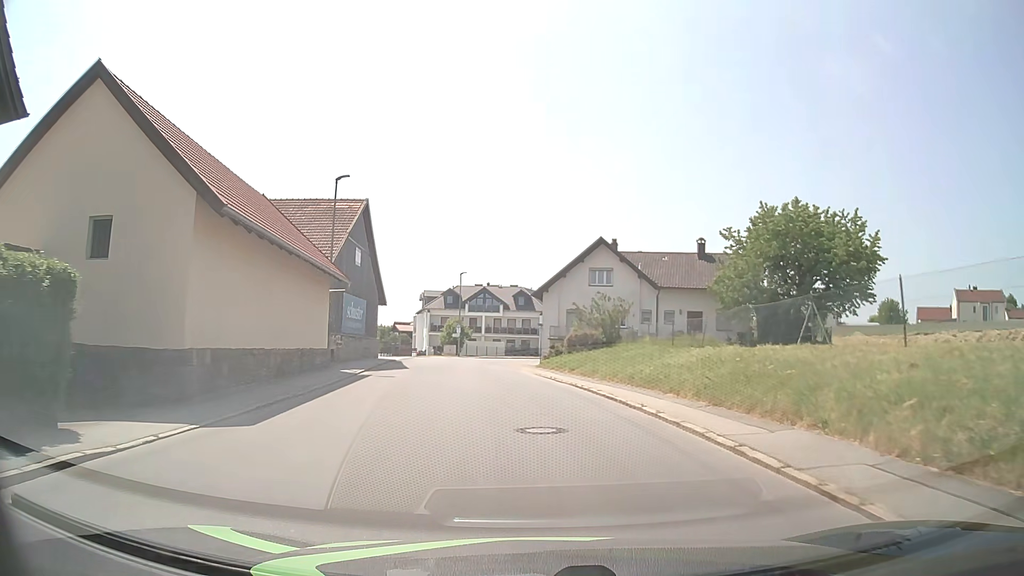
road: tertiary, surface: asphalt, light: Day
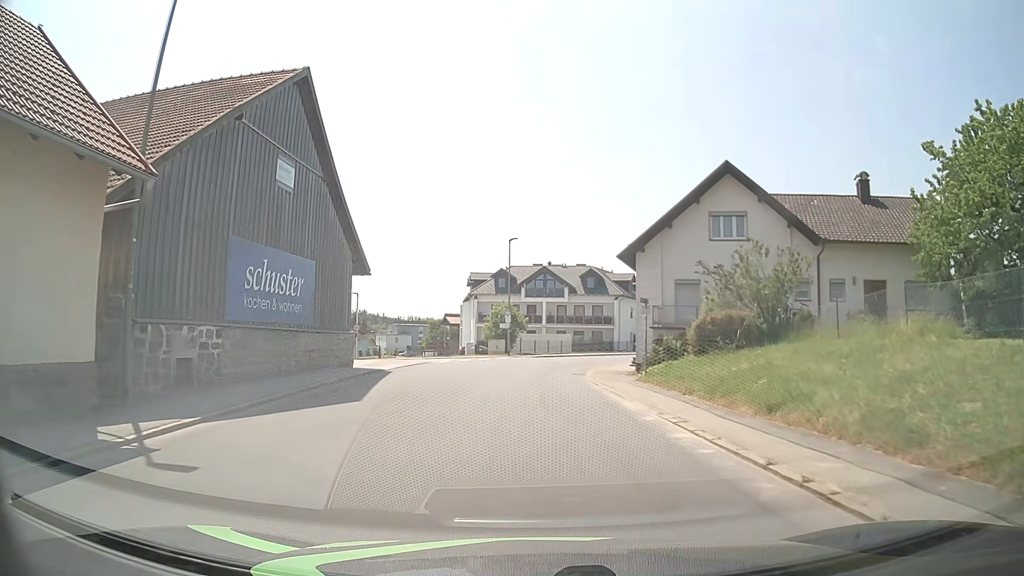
(-0.9, +18.3) m; -5°
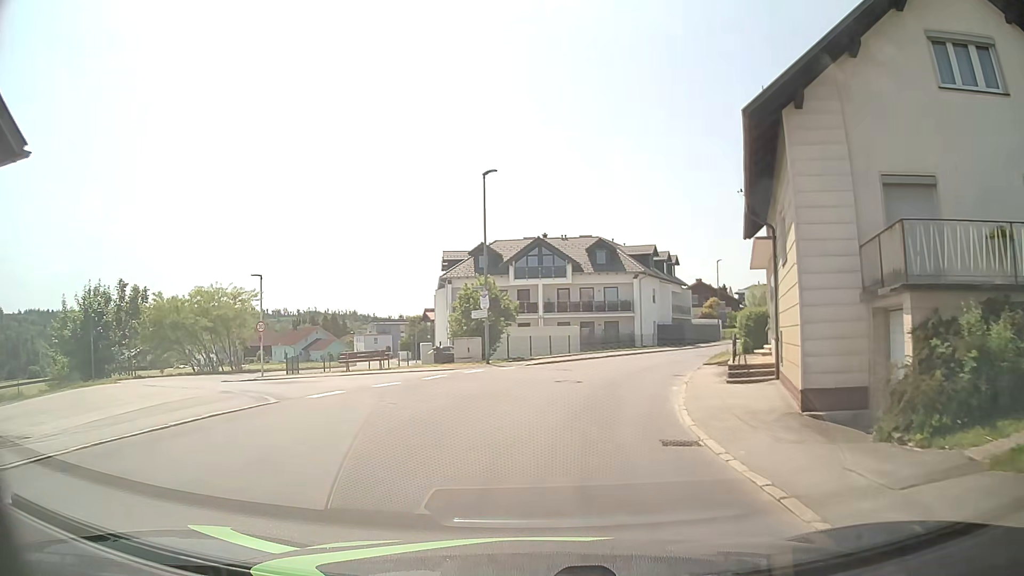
(-0.1, +18.4) m; +1°
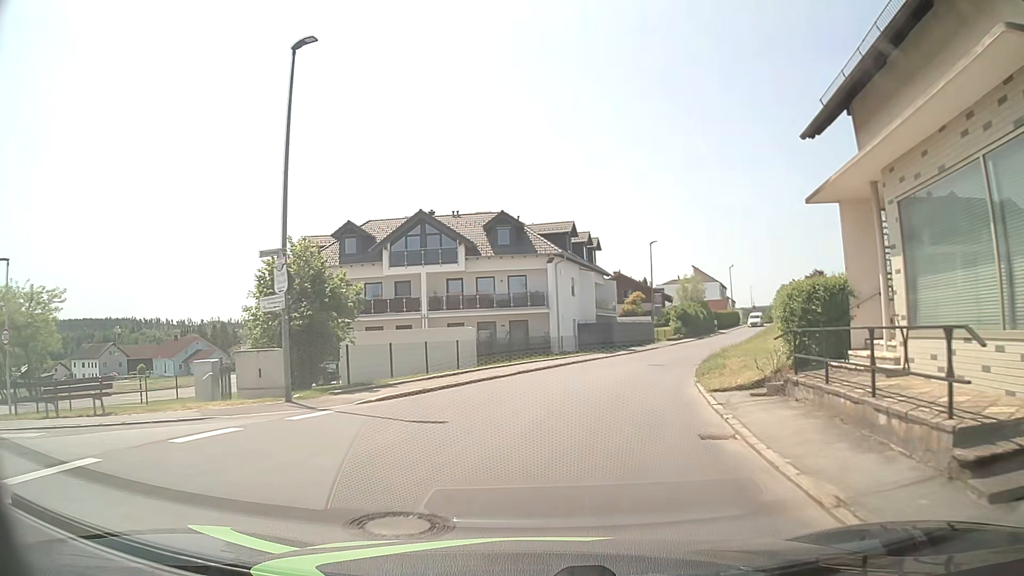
(+0.9, +13.7) m; +8°
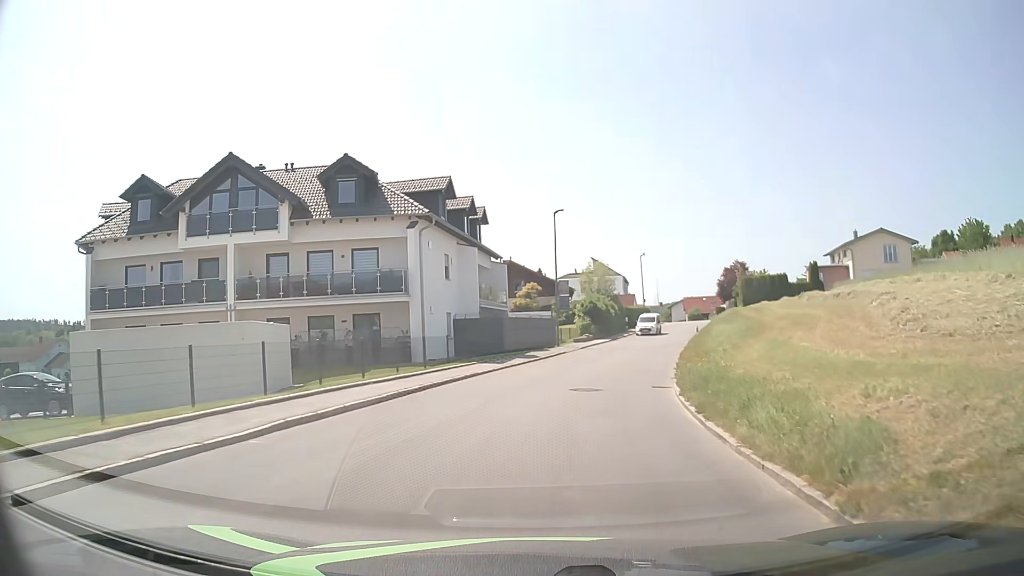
(+1.3, +13.5) m; +10°
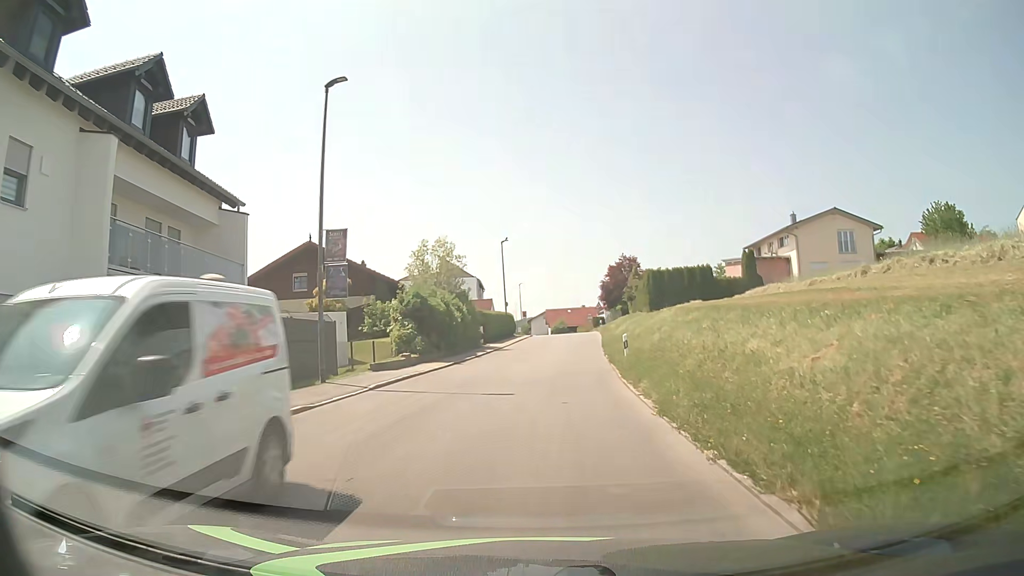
(+2.5, +22.5) m; +12°
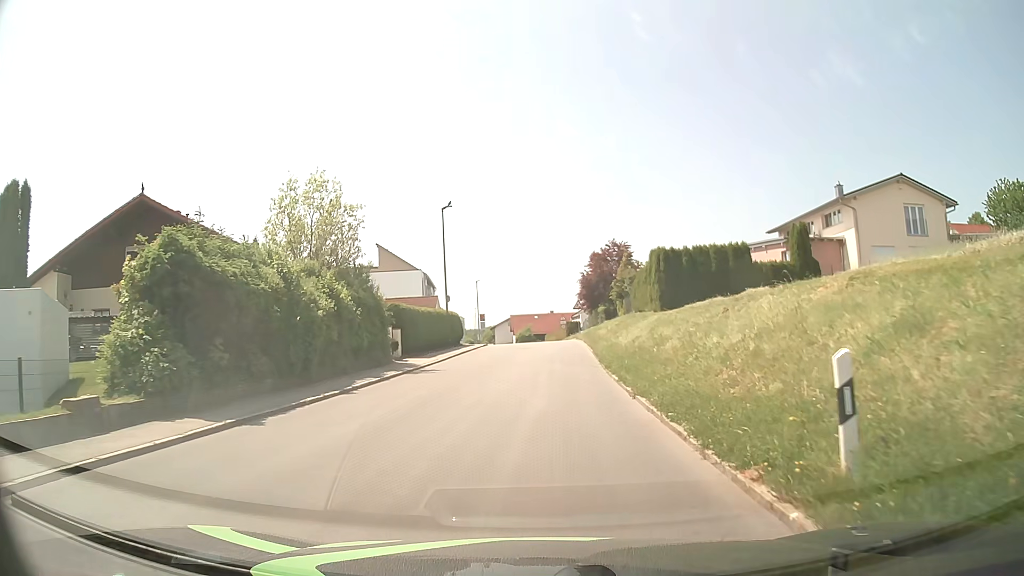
(+0.6, +17.7) m; +3°
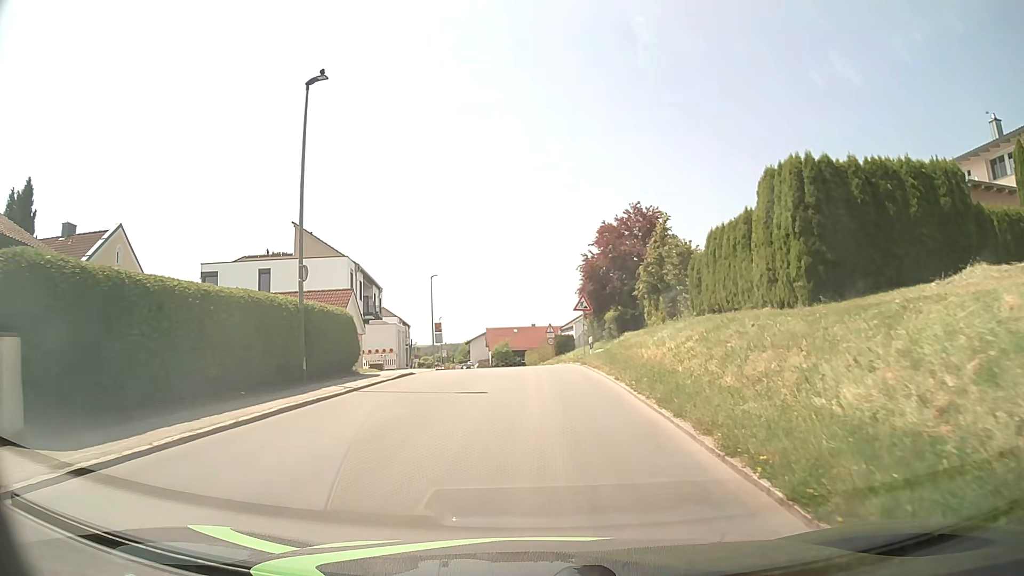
(+0.3, +21.8) m; +1°
(0, +10) (0, +20) (0, +30) (-1, +40) (-2, +50) (-2, +60) (-4, +70) (-5, +80) (-6, +90) (-7, +100) m
